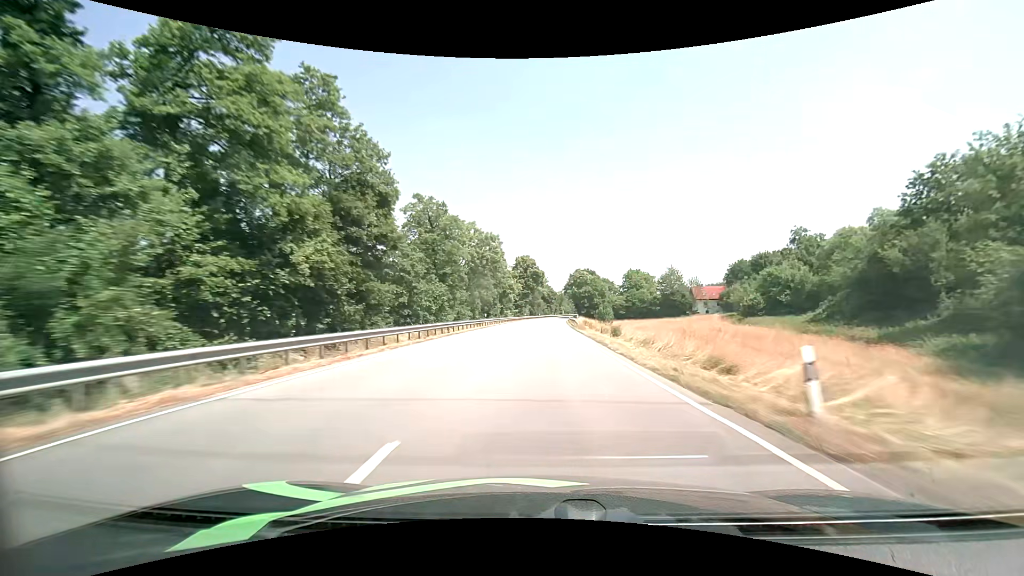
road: primary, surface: asphalt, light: Day
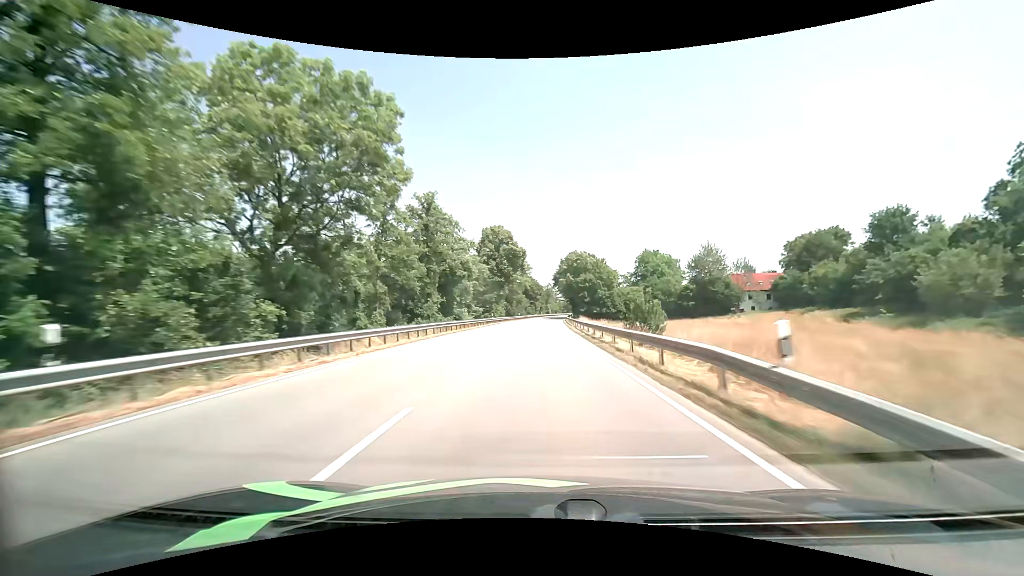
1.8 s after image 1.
(+0.9, +46.6) m; +2°
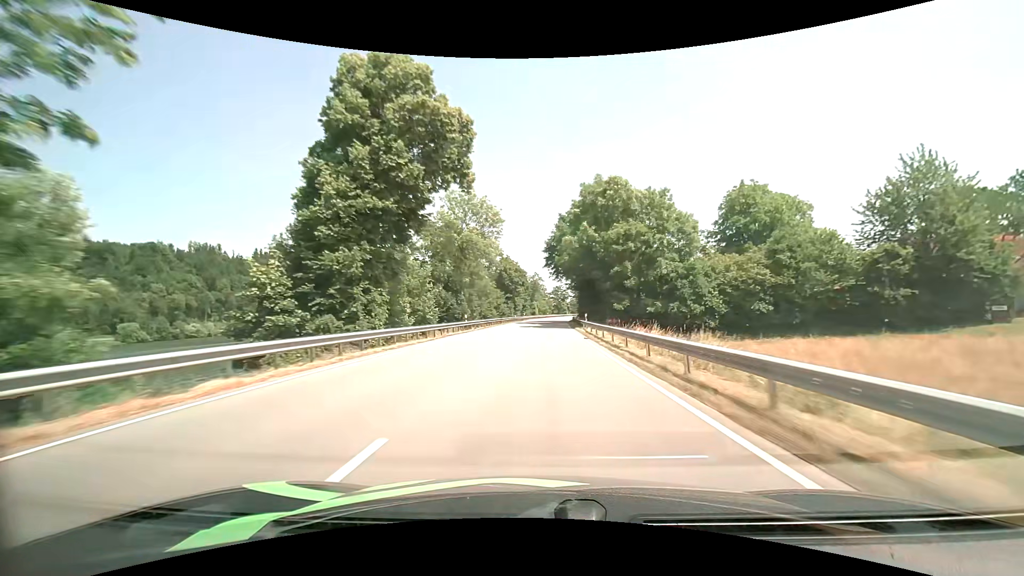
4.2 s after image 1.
(+0.8, +61.6) m; +2°
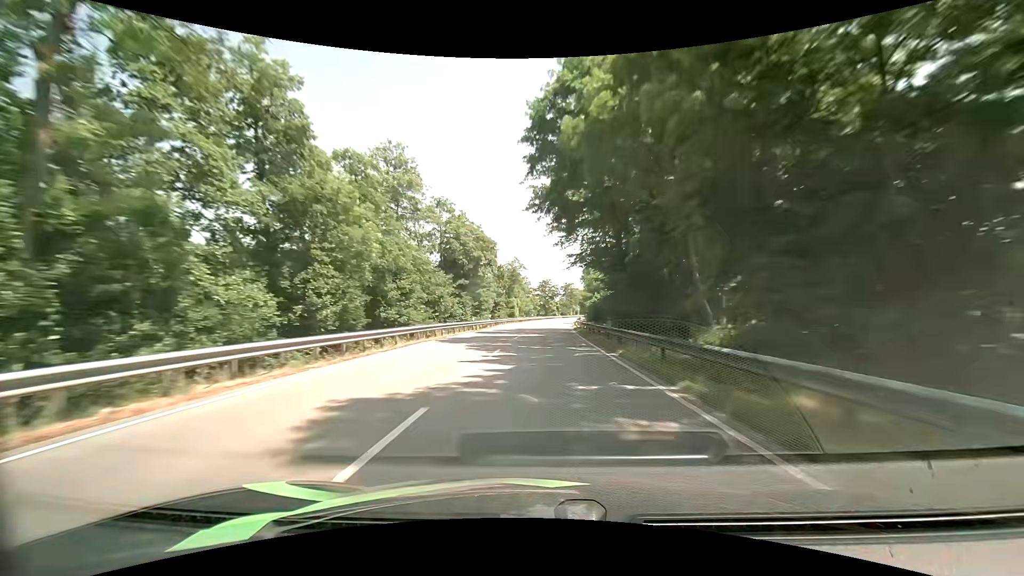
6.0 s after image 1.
(+0.7, +45.8) m; +2°
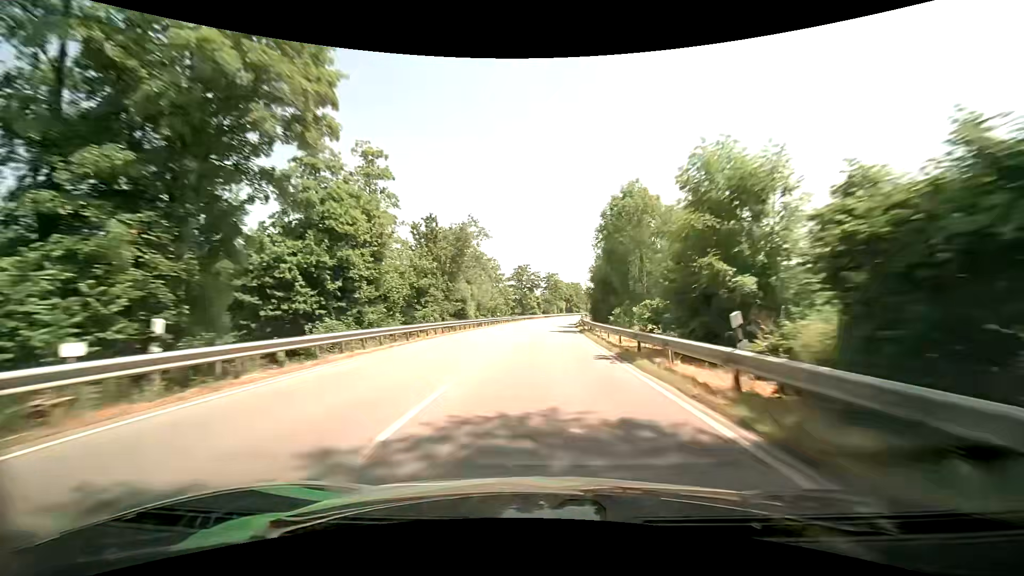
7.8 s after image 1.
(+0.4, +45.5) m; +2°
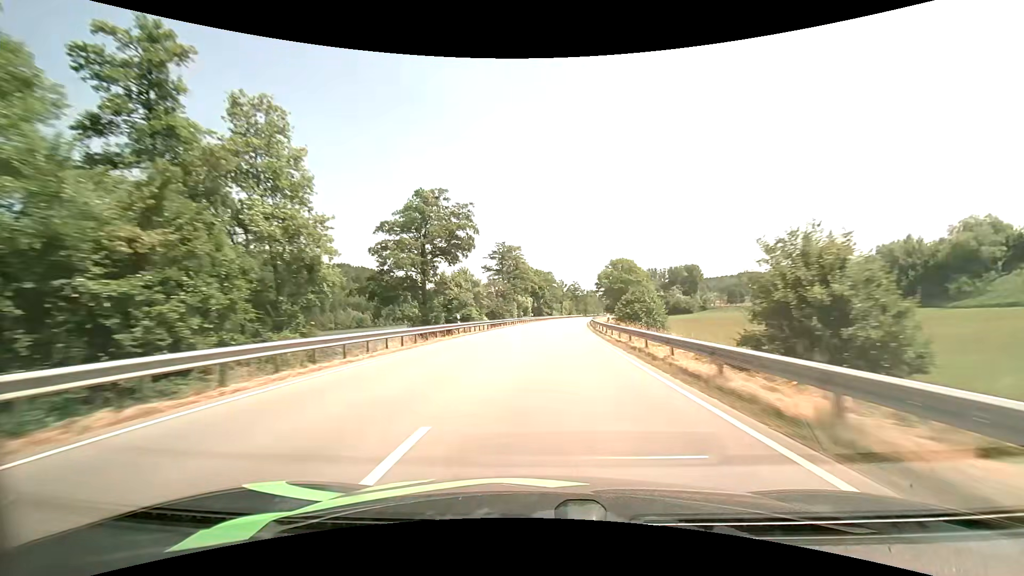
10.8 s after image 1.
(+2.8, +74.6) m; +4°
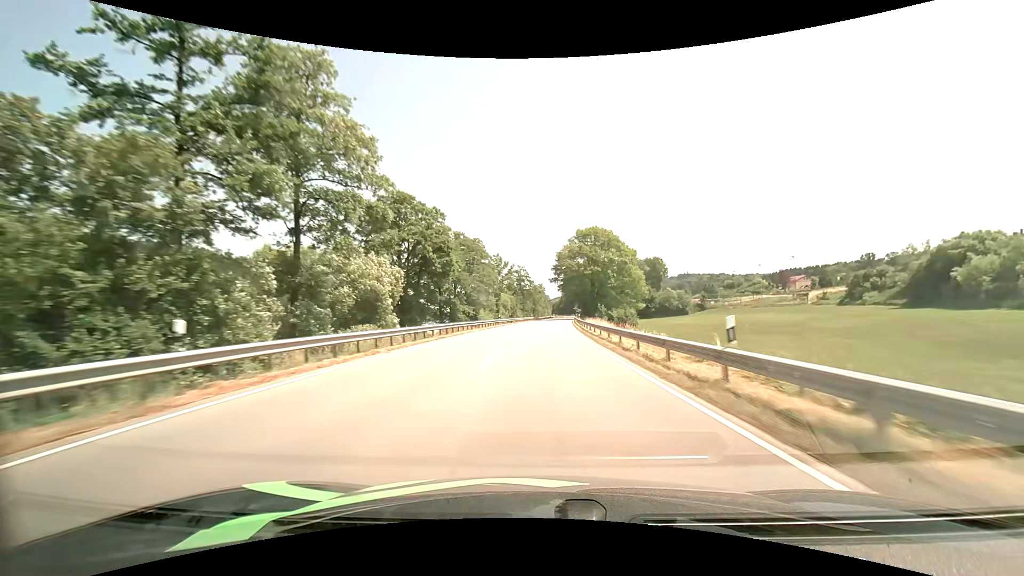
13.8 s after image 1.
(+4.2, +73.2) m; +7°
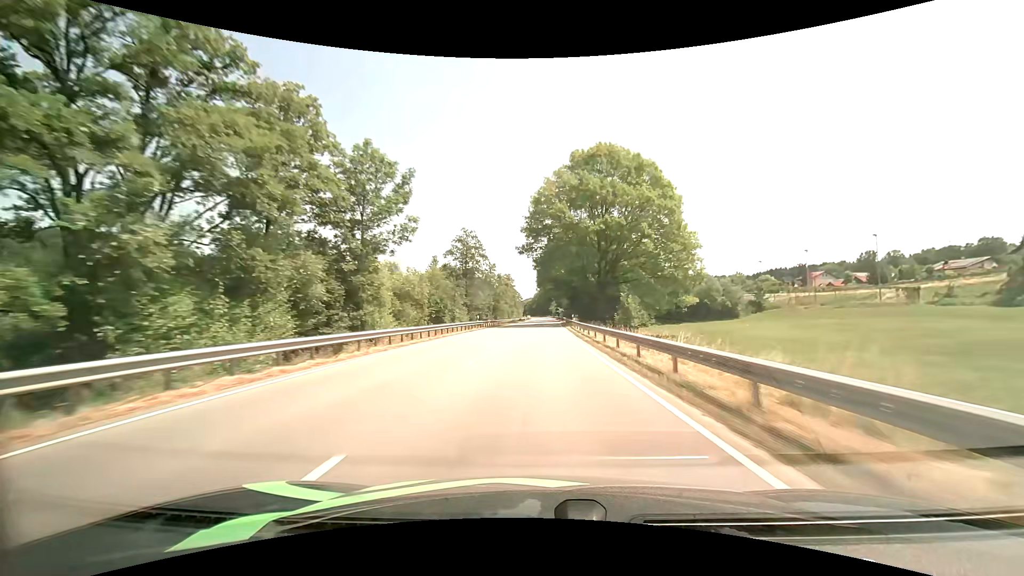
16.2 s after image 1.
(+1.8, +58.7) m; +3°
(0, +10) (0, +20) (0, +30) (0, +40) (0, +50) (+1, +60) (+1, +70) (+1, +80) (+1, +90) (+1, +100) m
